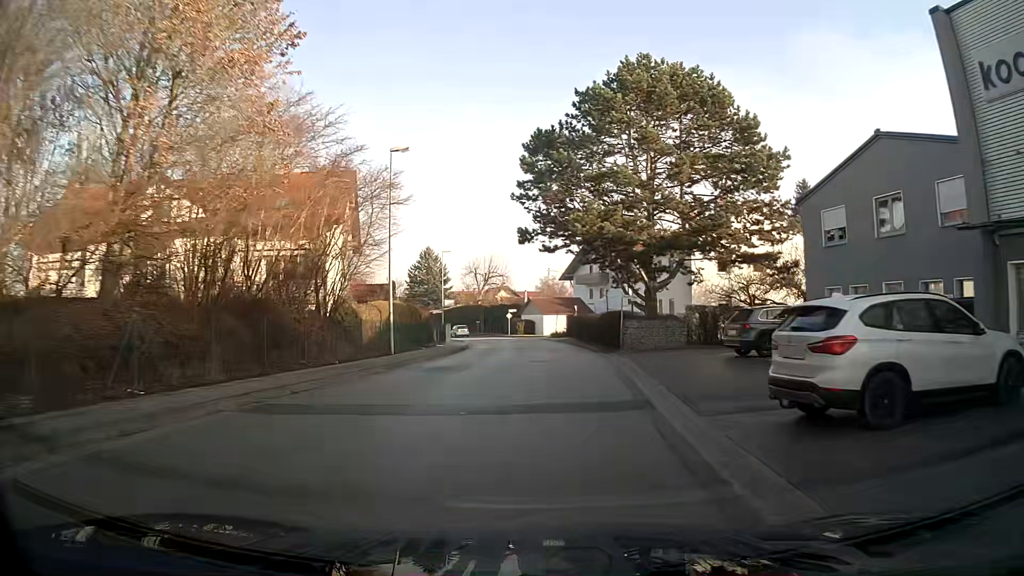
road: unclassified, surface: asphalt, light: Day
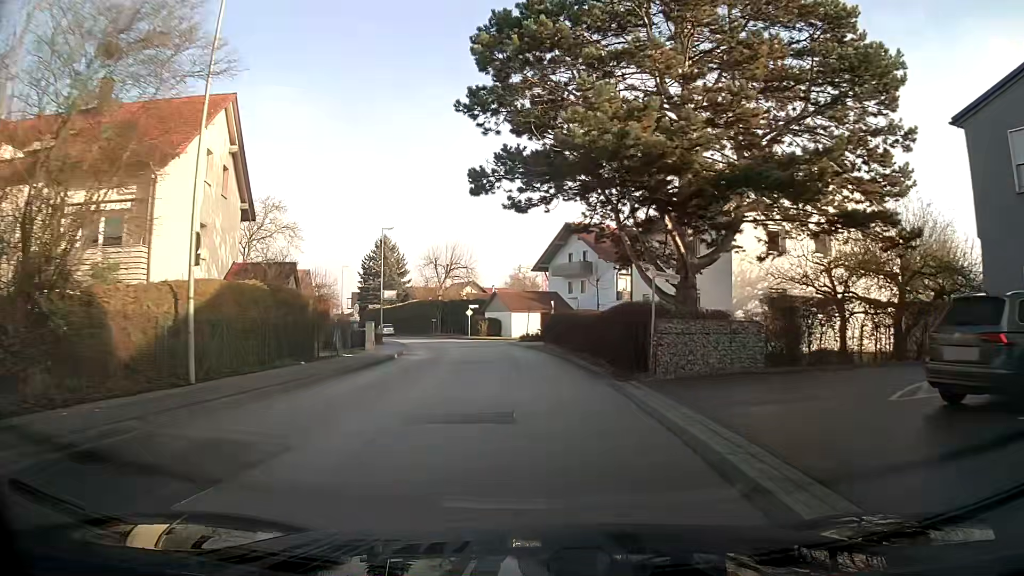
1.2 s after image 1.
(+0.3, +14.0) m; +2°
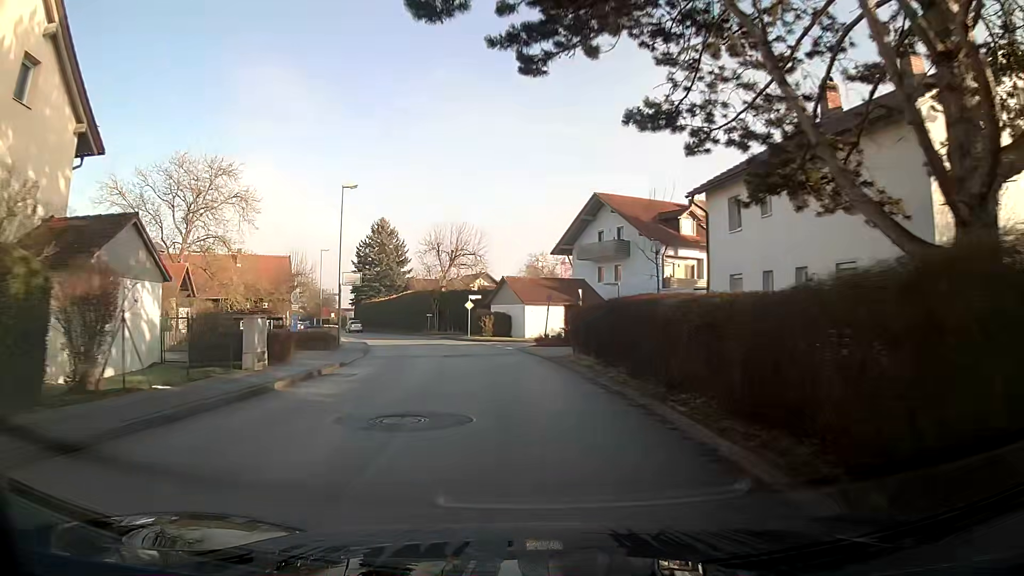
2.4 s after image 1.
(-0.3, +14.2) m; -3°
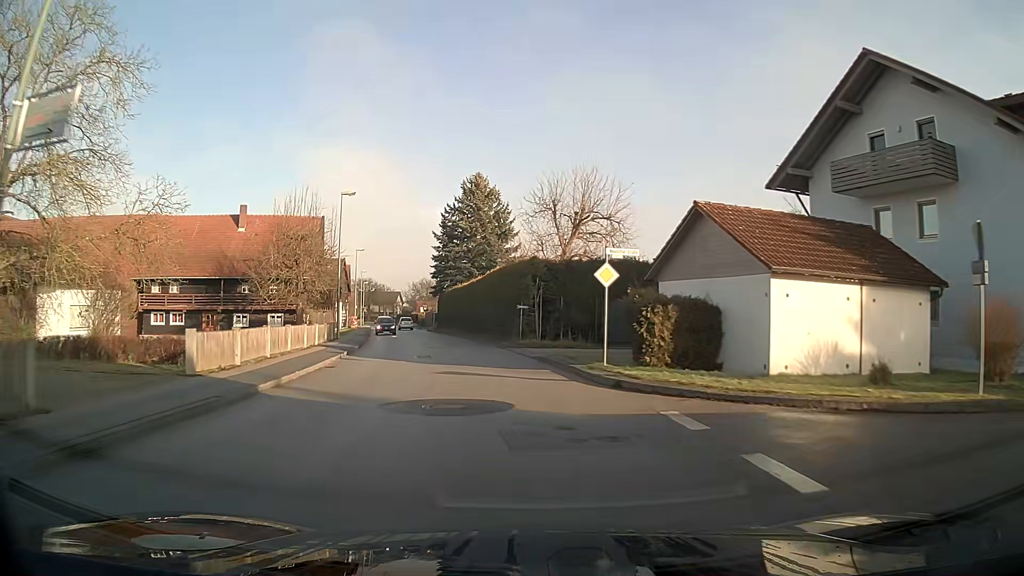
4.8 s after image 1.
(-2.5, +28.7) m; -11°
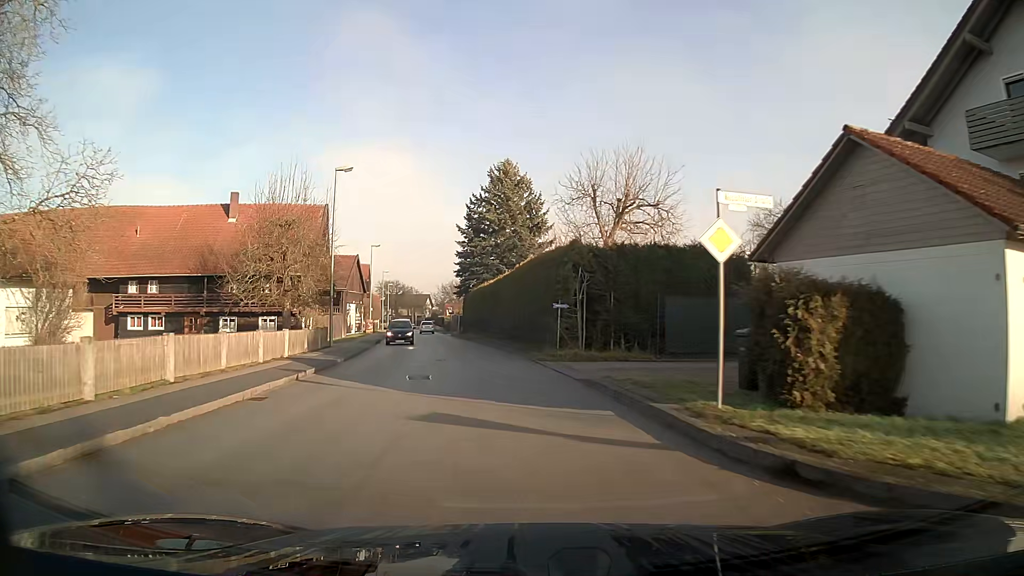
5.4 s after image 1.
(-0.2, +7.3) m; -3°
(0, +10) (-1, +20) (-3, +30) (-4, +40) (-6, +50) (-7, +60) (-9, +69) (-10, +79) (-12, +89) (-13, +99) m
